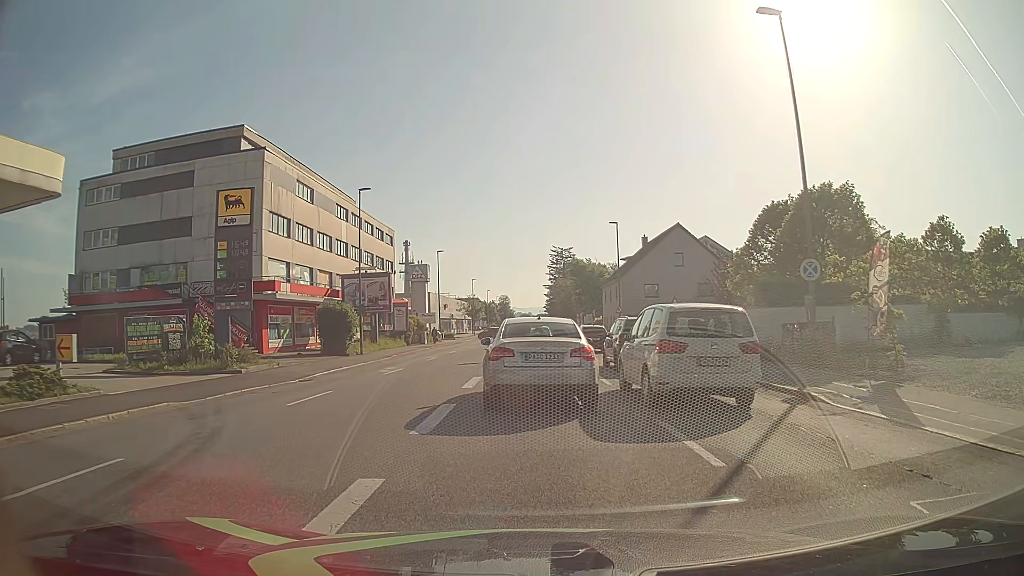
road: tertiary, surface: asphalt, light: Day
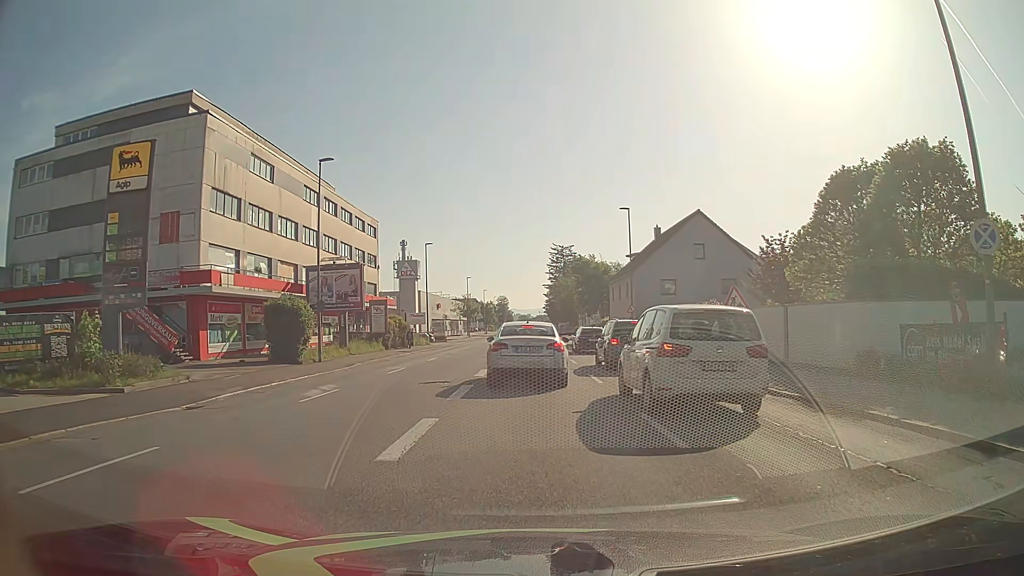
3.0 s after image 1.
(+0.1, +8.2) m; +2°
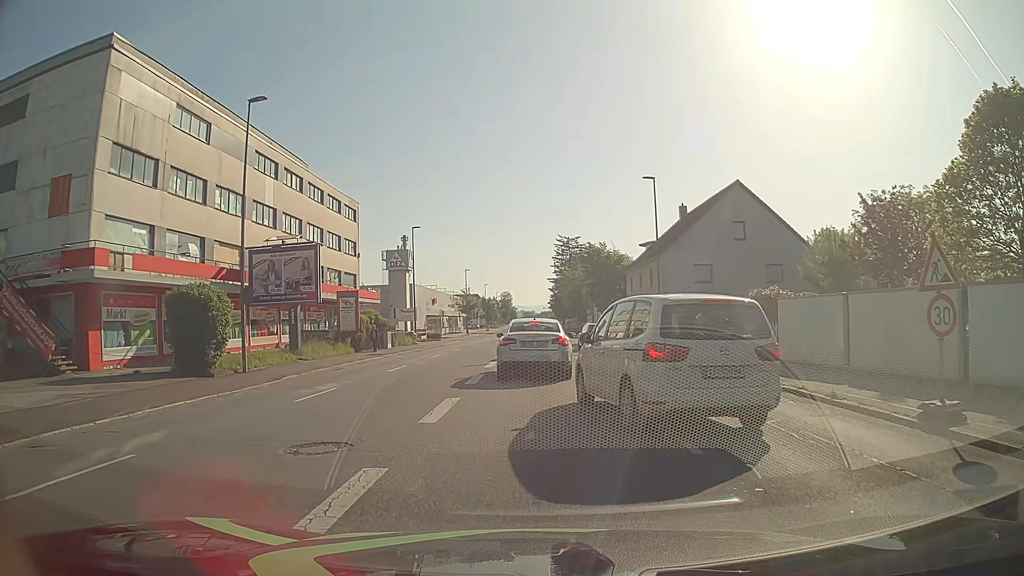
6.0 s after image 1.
(-0.2, +9.5) m; -2°
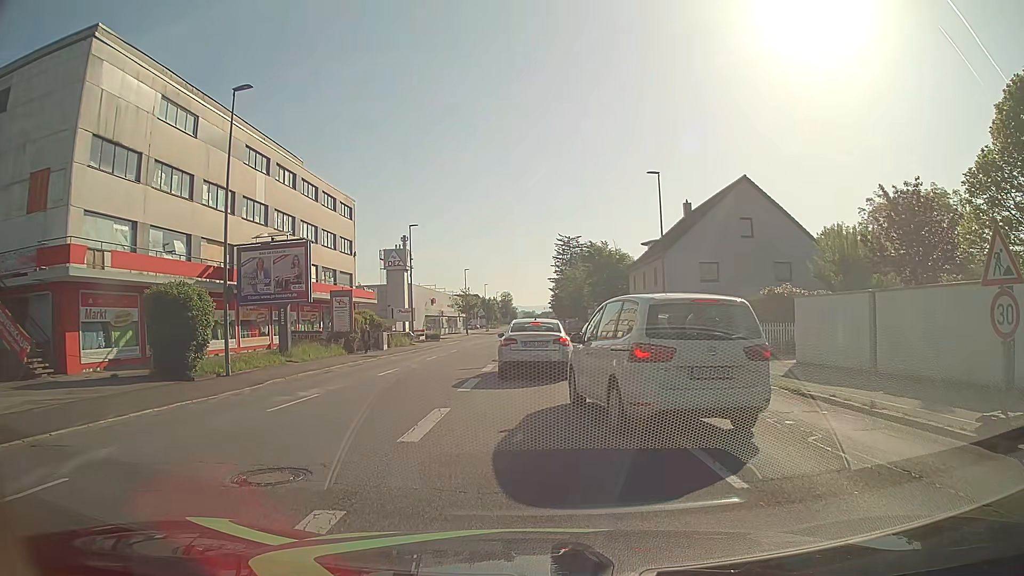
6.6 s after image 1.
(0.0, +1.5) m; +1°
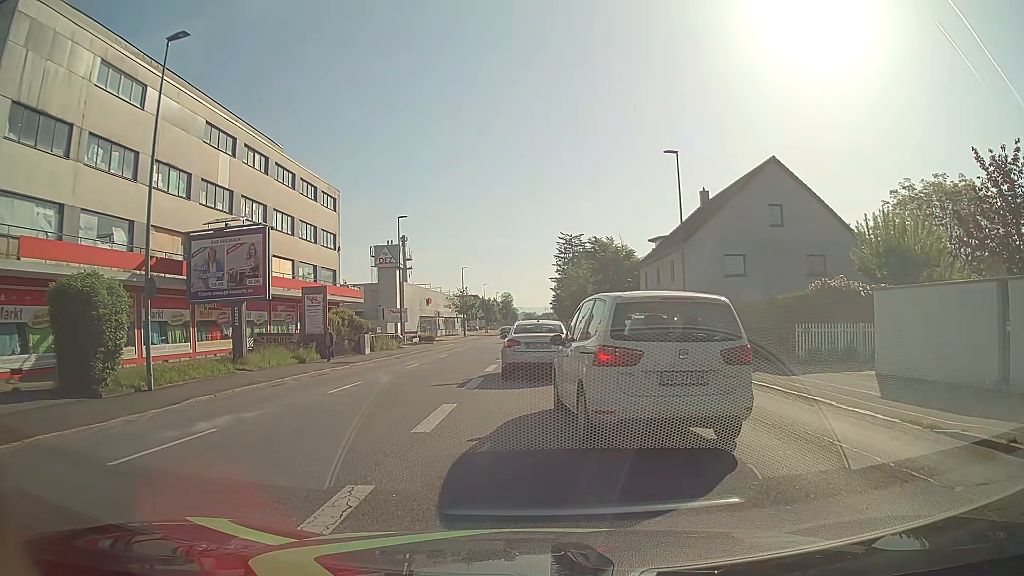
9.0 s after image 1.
(-0.1, +5.2) m; -1°
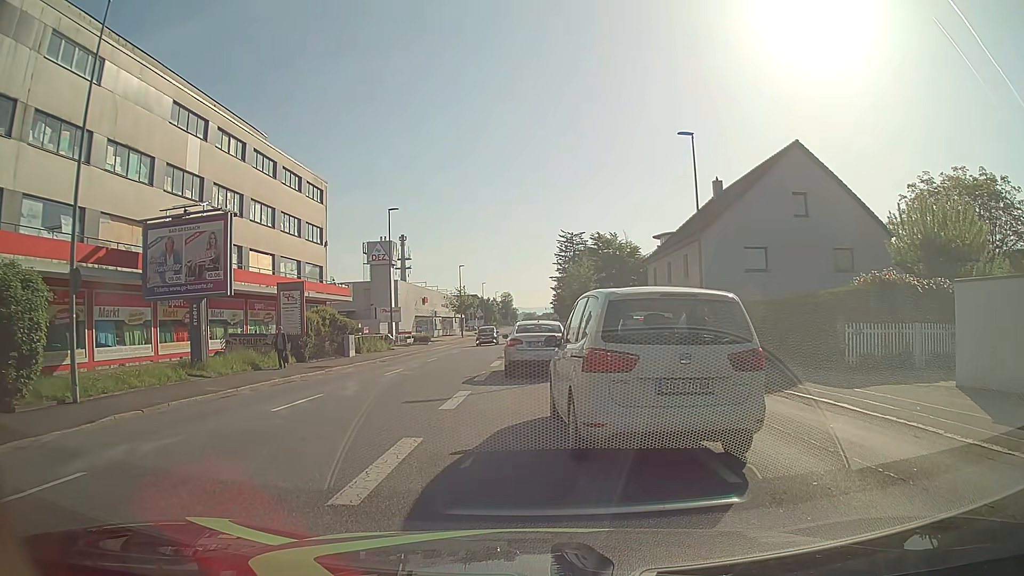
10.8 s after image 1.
(0.0, +3.5) m; +1°
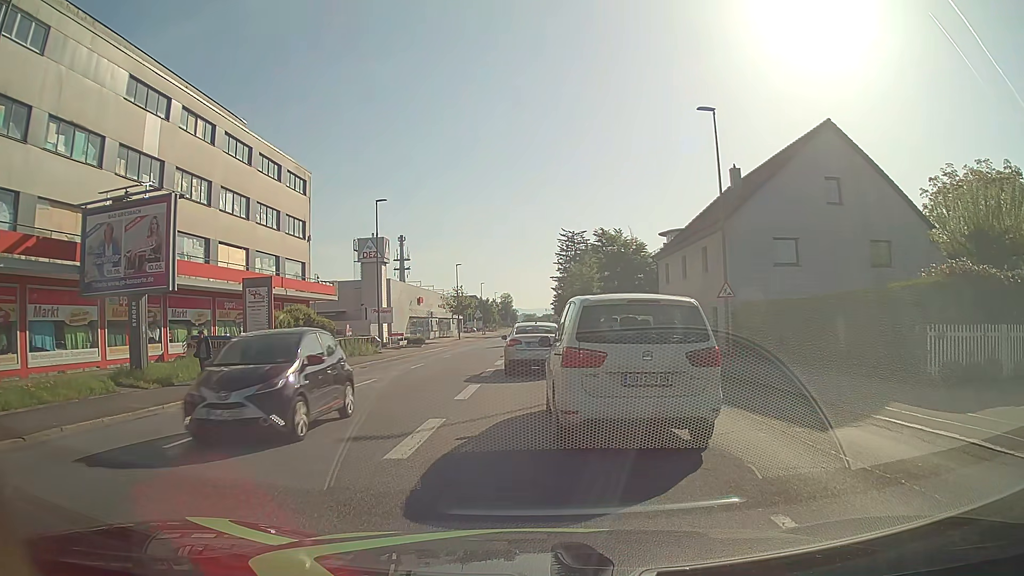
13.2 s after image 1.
(0.0, +4.1) m; -1°
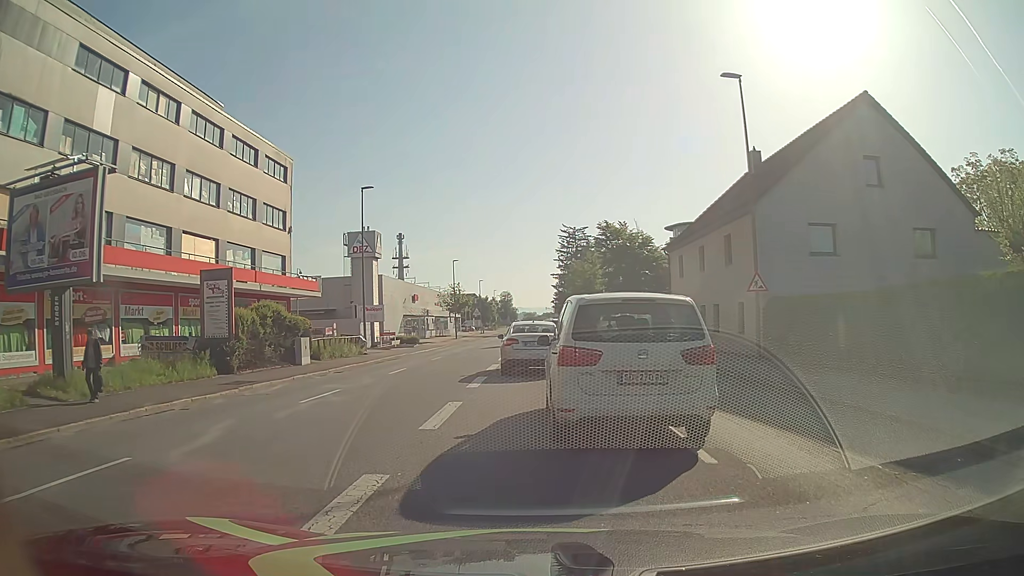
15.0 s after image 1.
(0.0, +3.9) m; 0°
(0, +10) (0, +20) (0, +30) (0, +40) (+1, +50) (+1, +60) (+1, +70) (+1, +80) (+1, +90) (+1, +100) m
